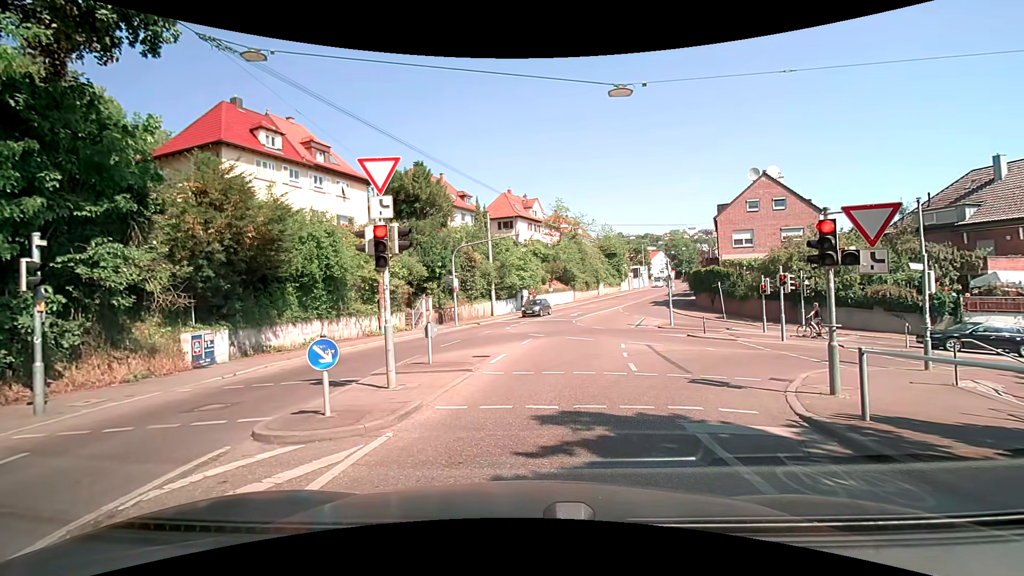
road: secondary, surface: asphalt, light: Day
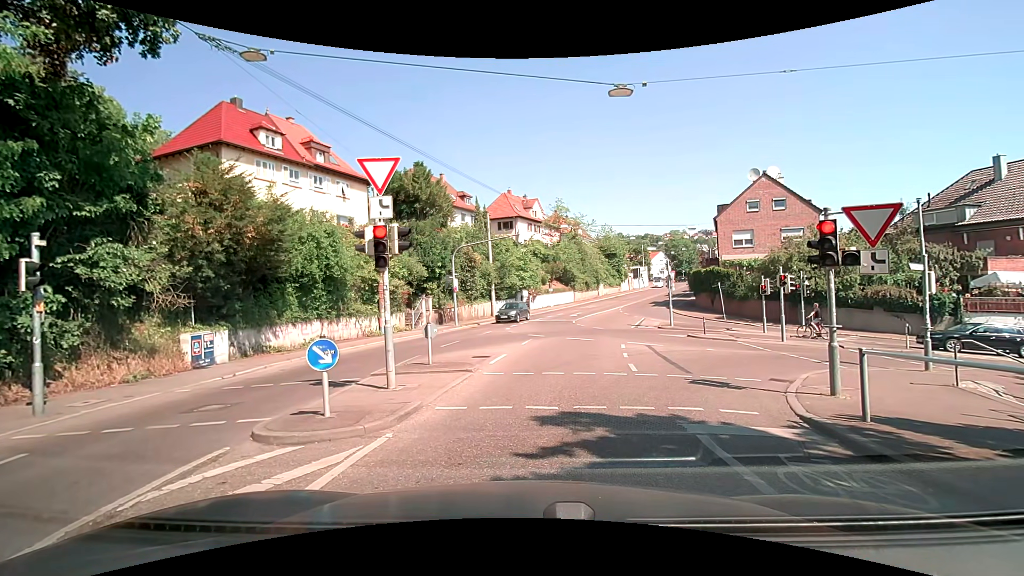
(0.0, +0.1) m; 0°
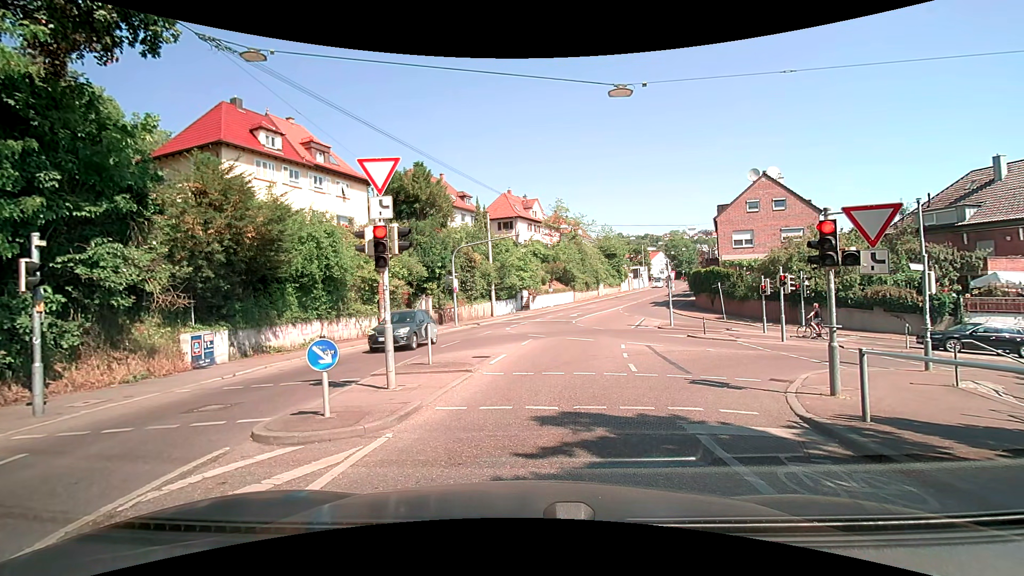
(0.0, 0.0) m; 0°
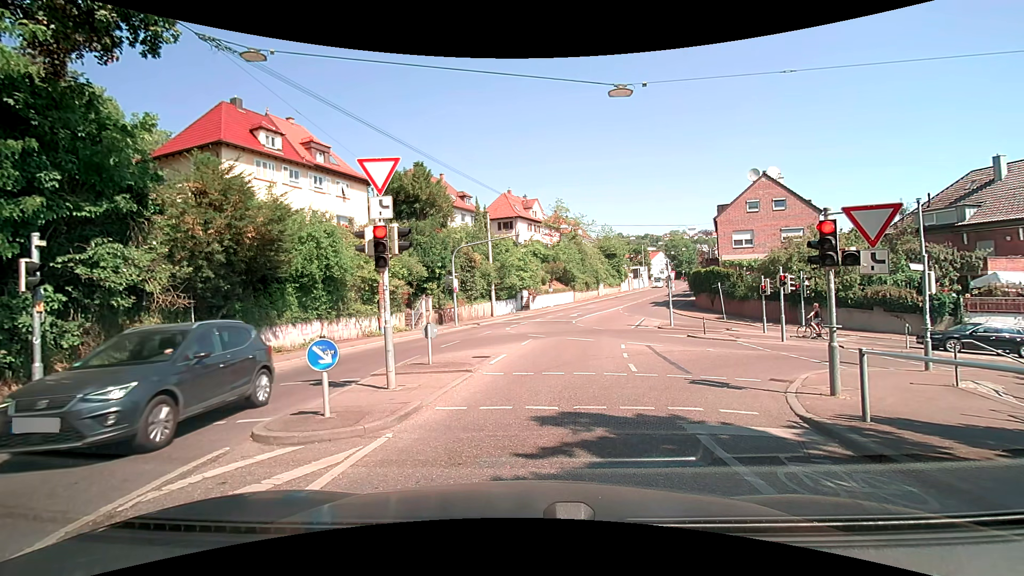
(0.0, 0.0) m; 0°
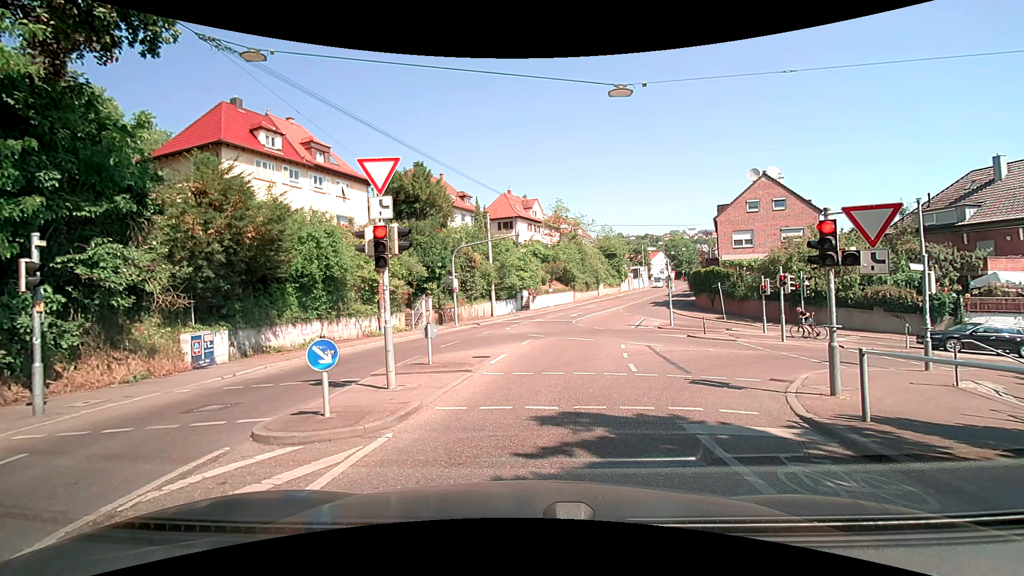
(0.0, 0.0) m; 0°
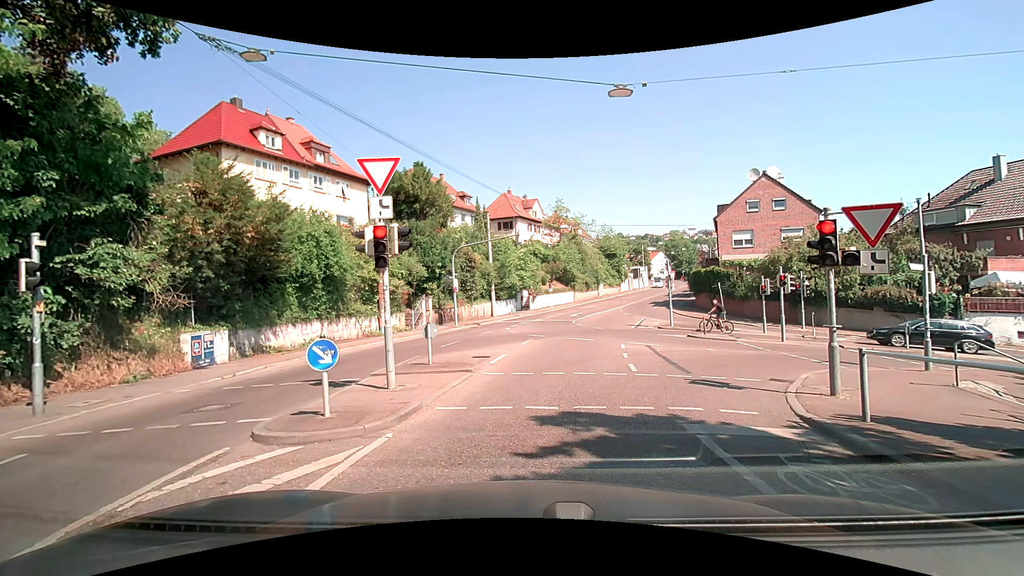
(0.0, 0.0) m; 0°
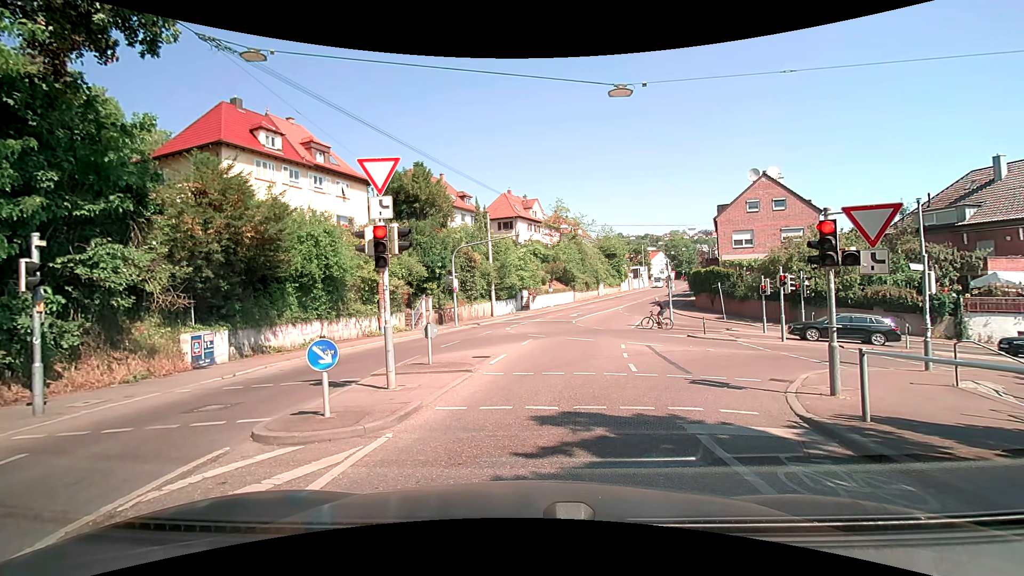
(0.0, 0.0) m; 0°
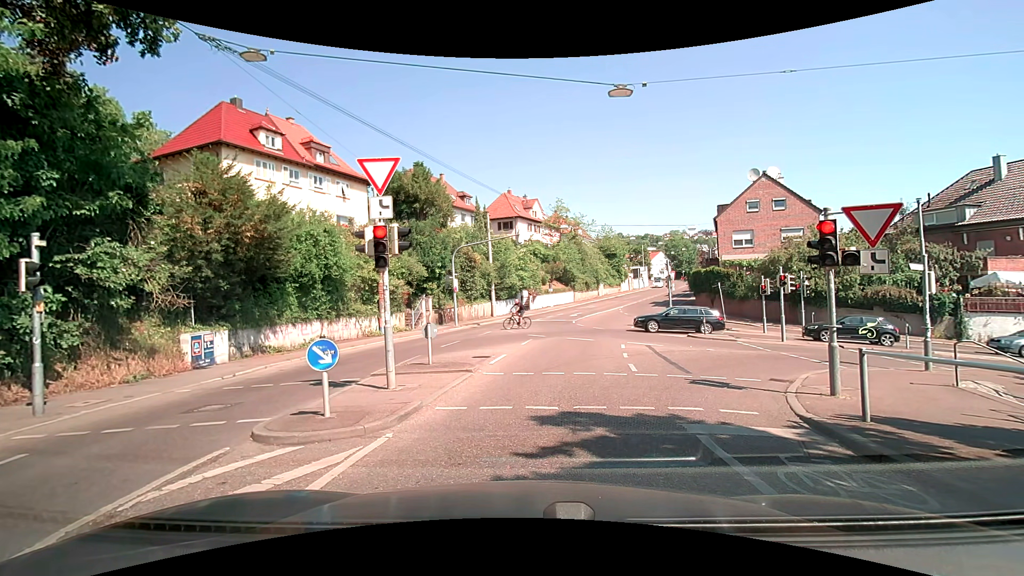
(0.0, 0.0) m; 0°
